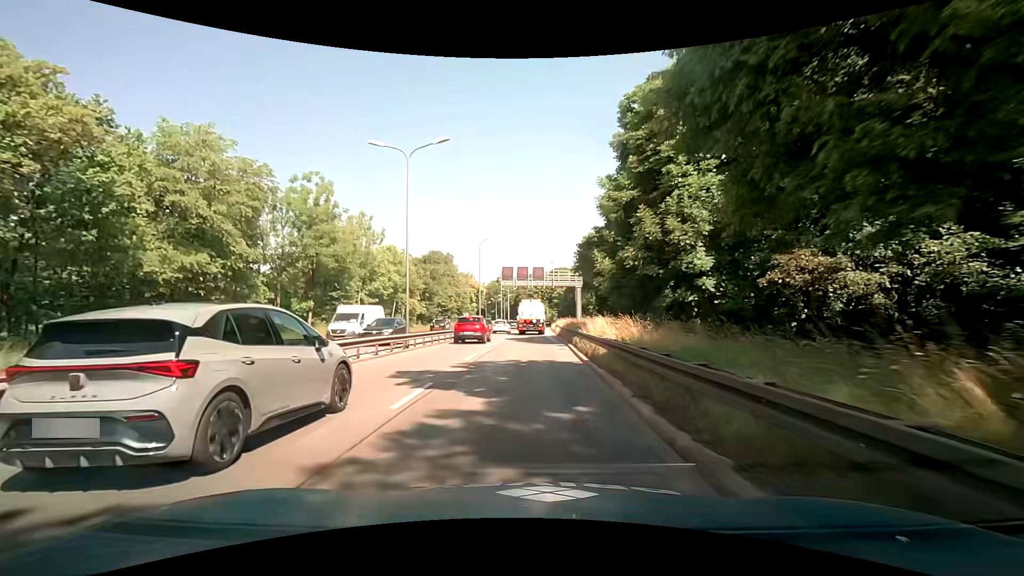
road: trunk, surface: asphalt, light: Day
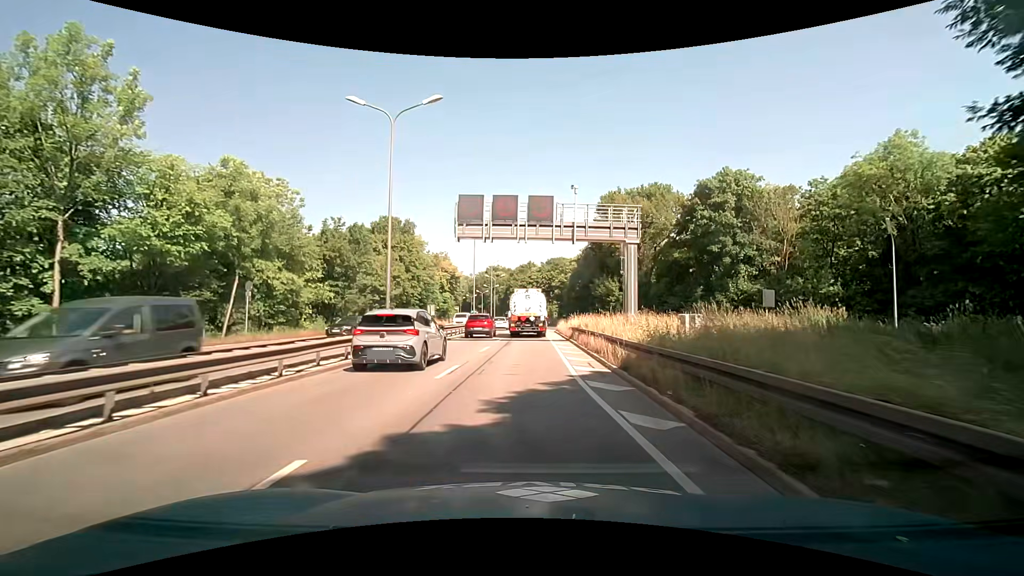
(+0.5, +32.7) m; +1°
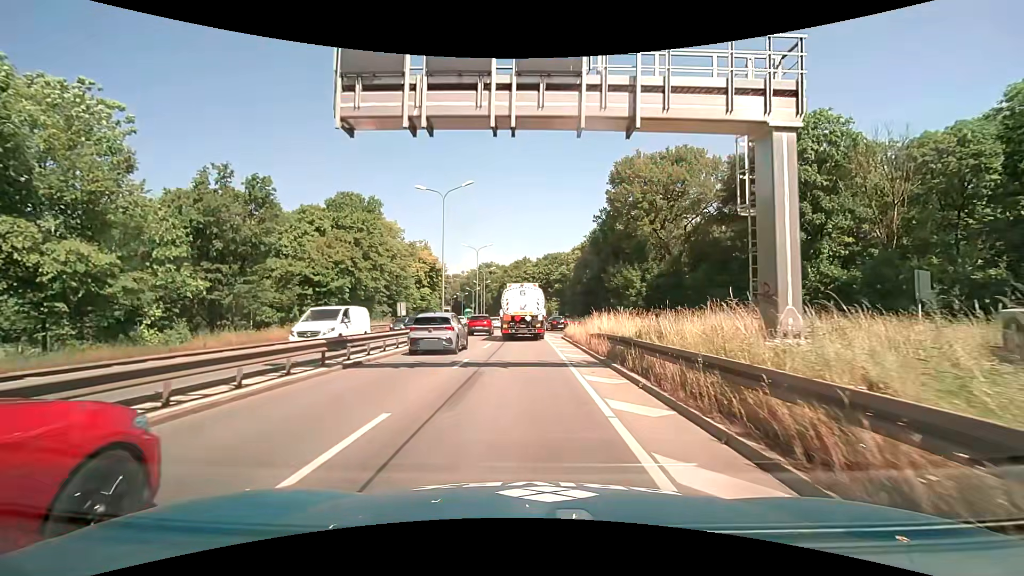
(+0.2, +15.5) m; +1°
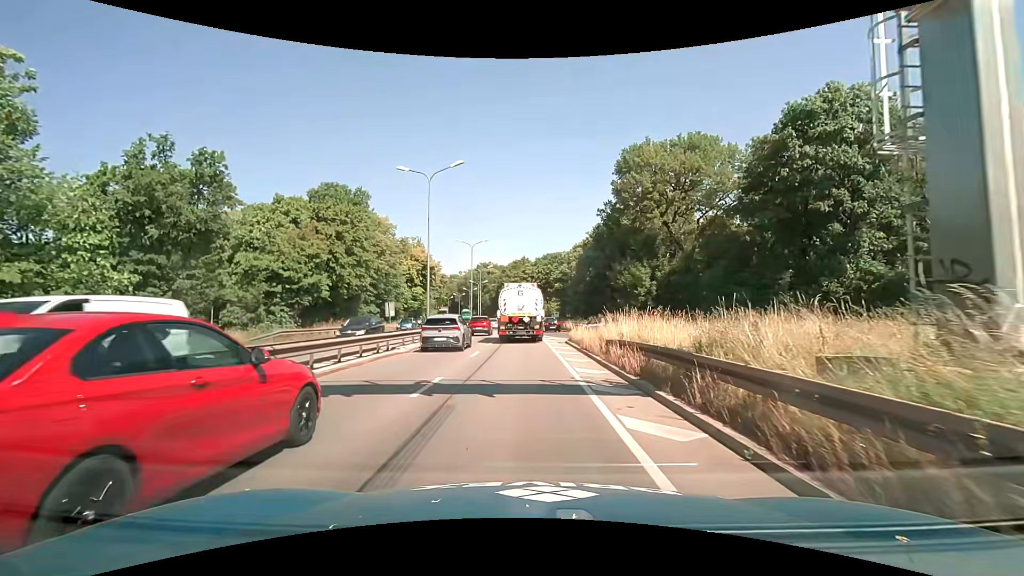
(0.0, +4.6) m; 0°
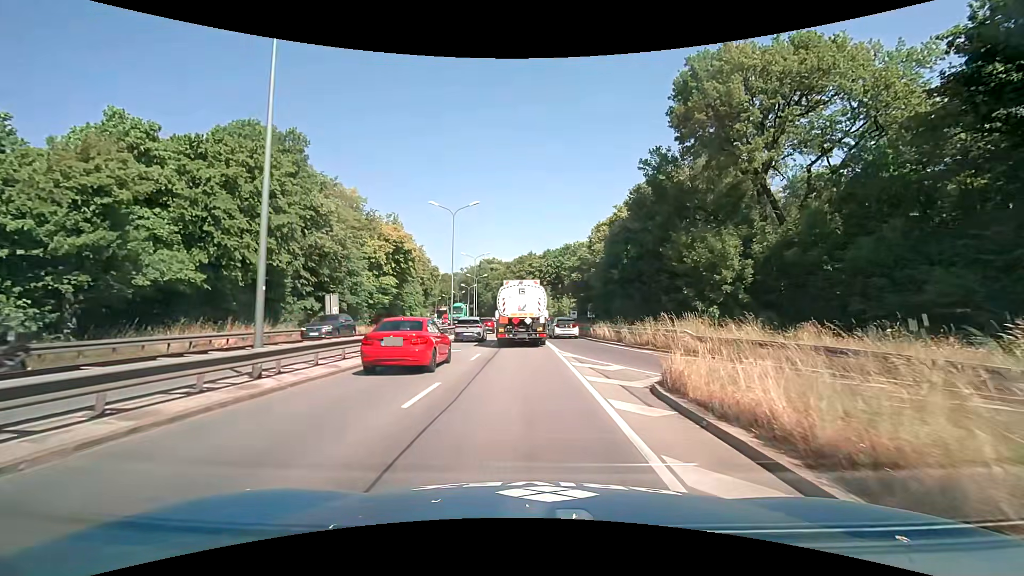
(0.0, +18.9) m; -1°
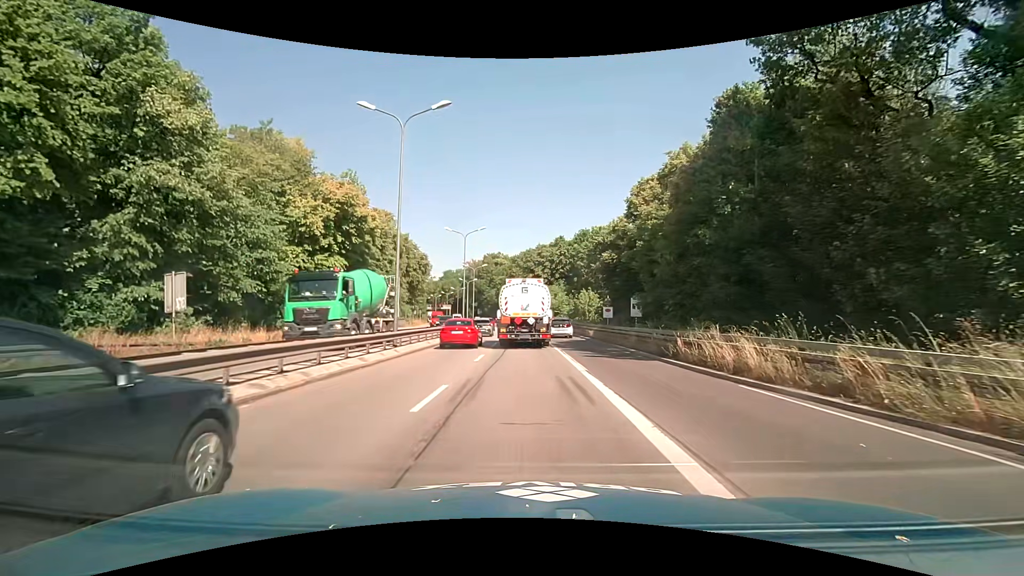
(-0.2, +18.4) m; -1°
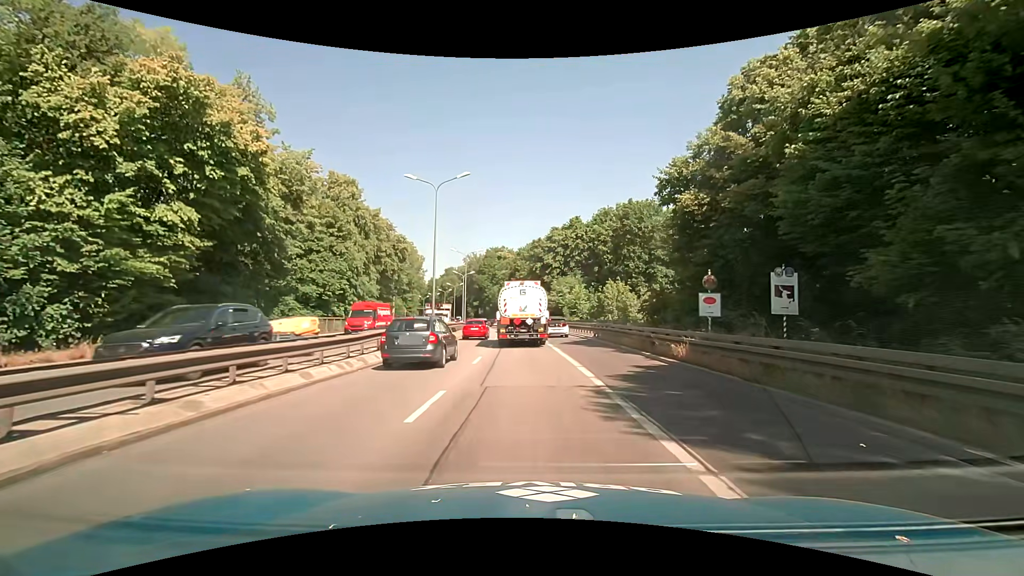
(-0.1, +18.7) m; -1°
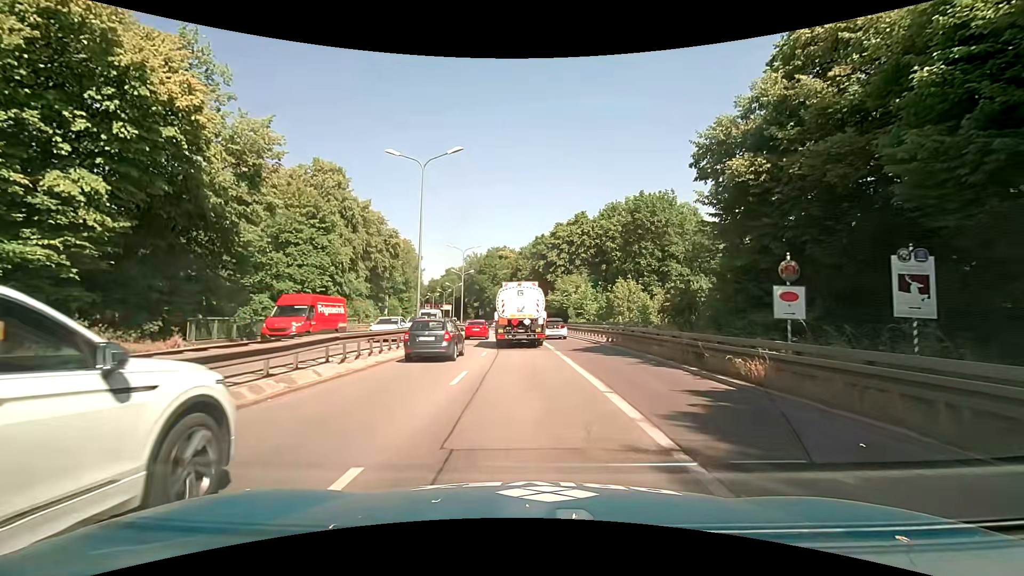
(0.0, +4.9) m; -1°
(0, +10) (0, +20) (0, +30) (-1, +40) (-1, +50) (-2, +60) (-3, +70) (-5, +80) (-6, +90) (-7, +100) m
